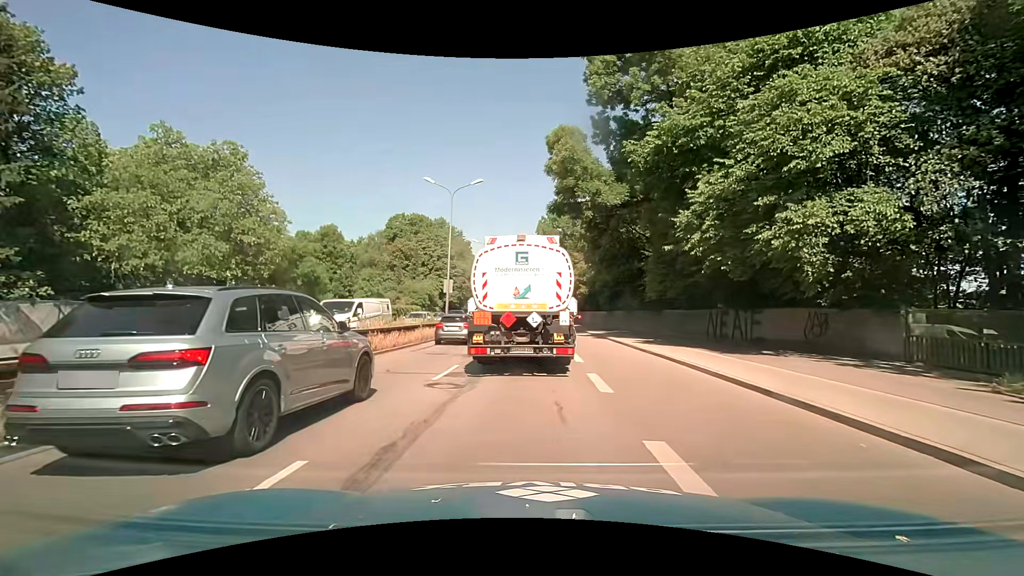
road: trunk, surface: asphalt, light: Day
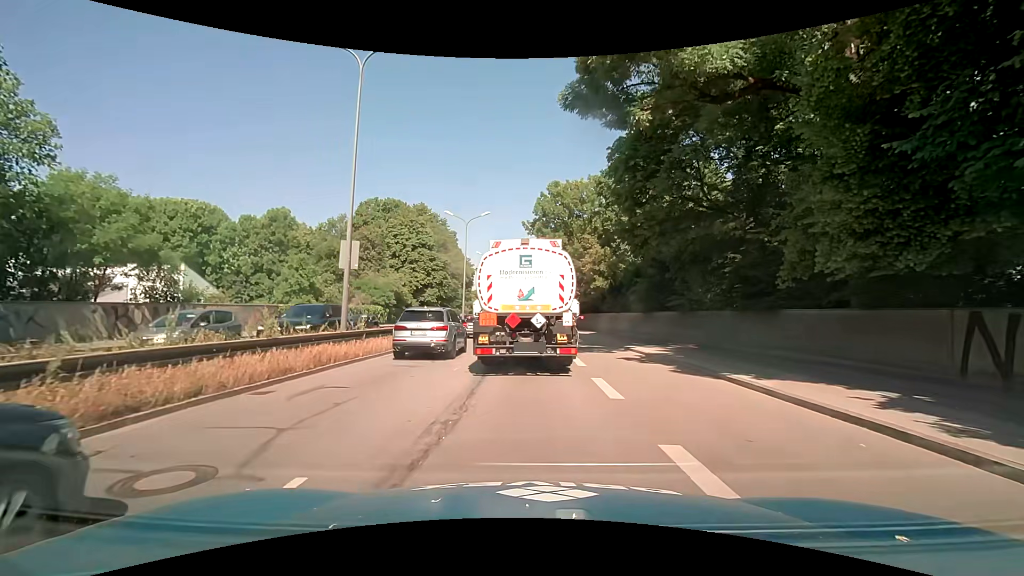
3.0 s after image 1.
(+0.1, +18.5) m; 0°
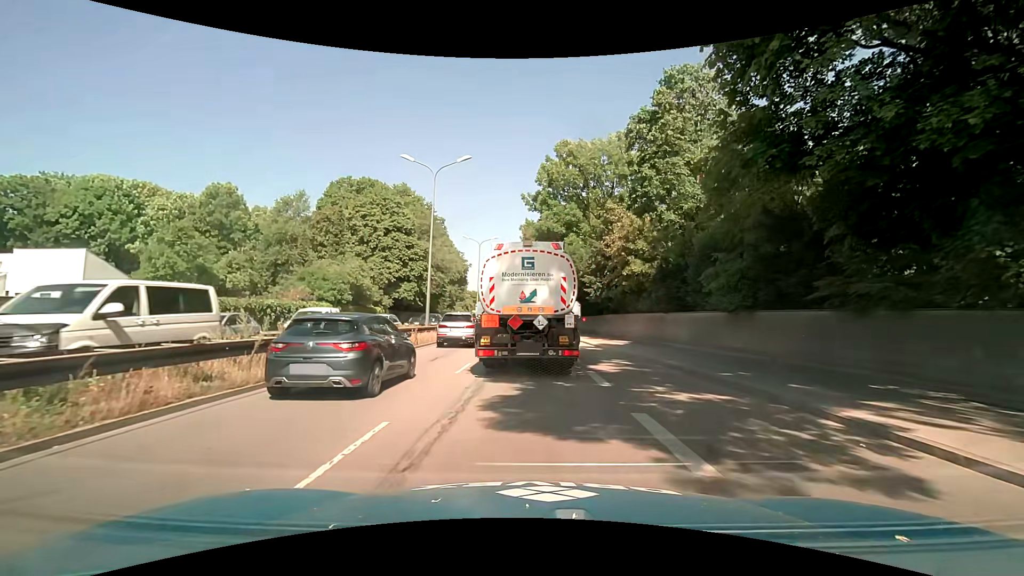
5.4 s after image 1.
(+0.1, +15.9) m; +1°
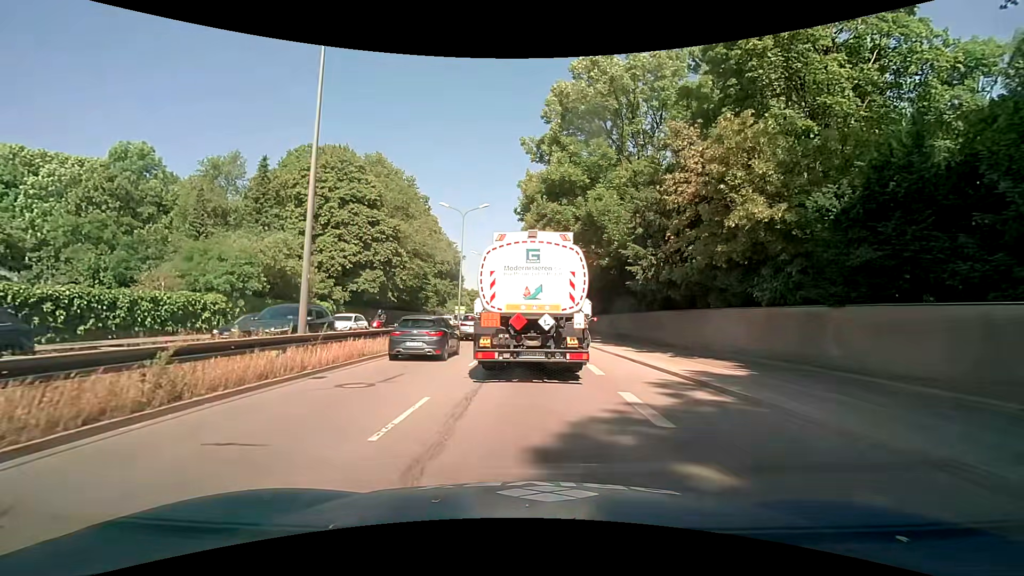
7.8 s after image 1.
(-0.1, +16.0) m; 0°
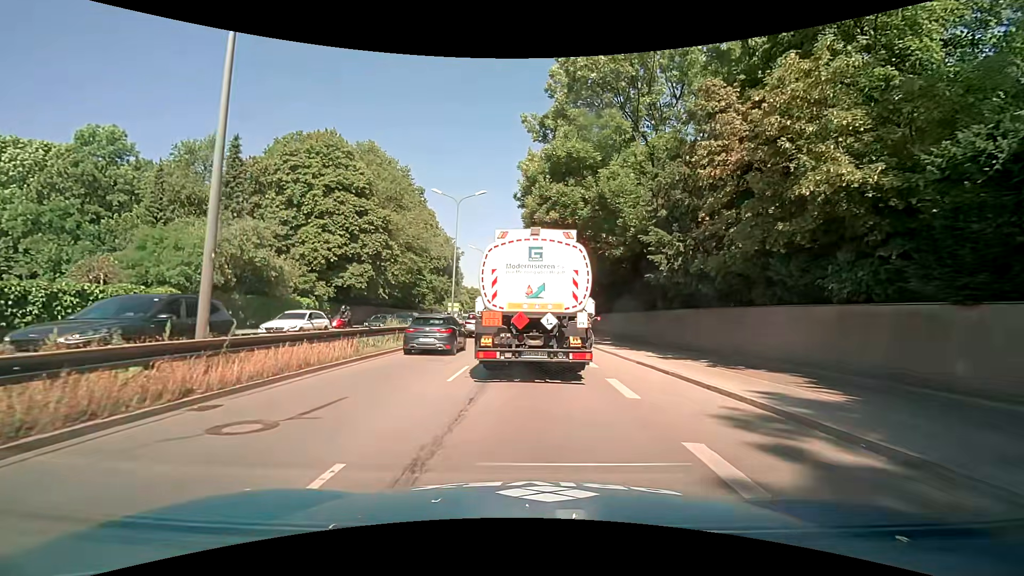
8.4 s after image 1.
(-0.1, +3.9) m; 0°
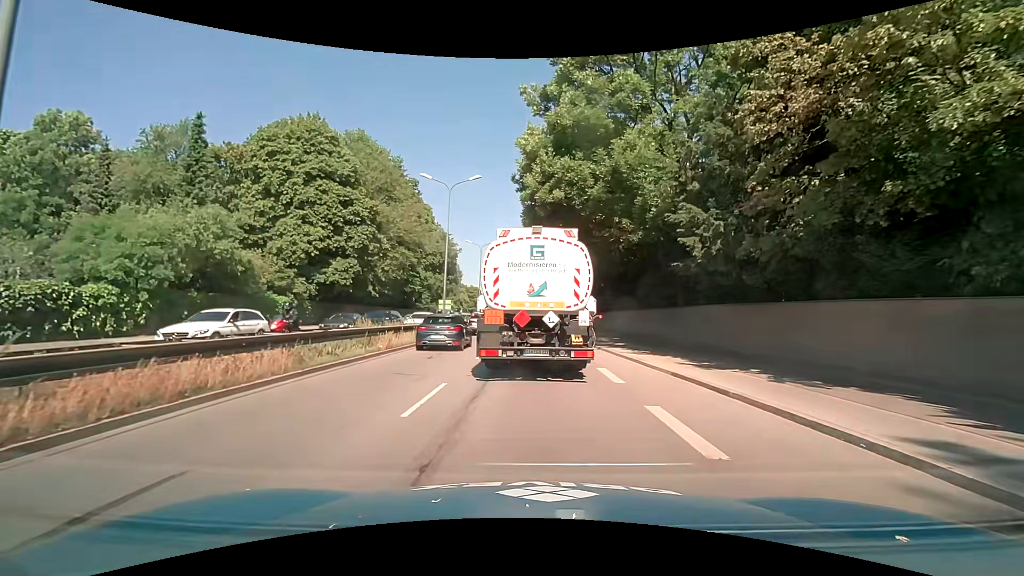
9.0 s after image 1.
(0.0, +3.8) m; 0°
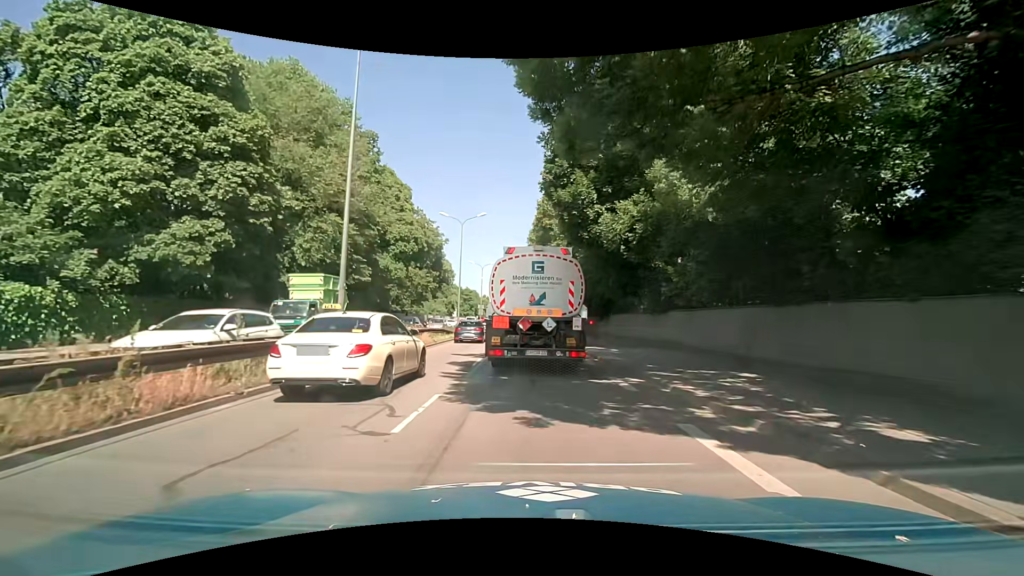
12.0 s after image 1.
(-0.3, +18.9) m; -1°
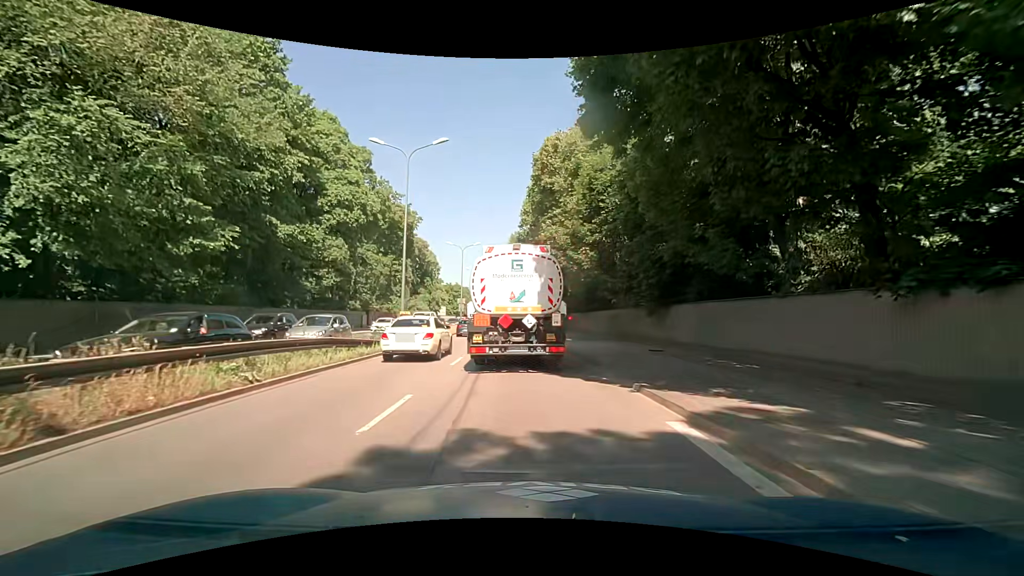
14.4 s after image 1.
(+0.2, +18.2) m; 0°
(0, +10) (0, +20) (0, +30) (-1, +40) (-1, +50) (-2, +60) (-2, +70) (-2, +80) (-3, +90) (-3, +100) m
